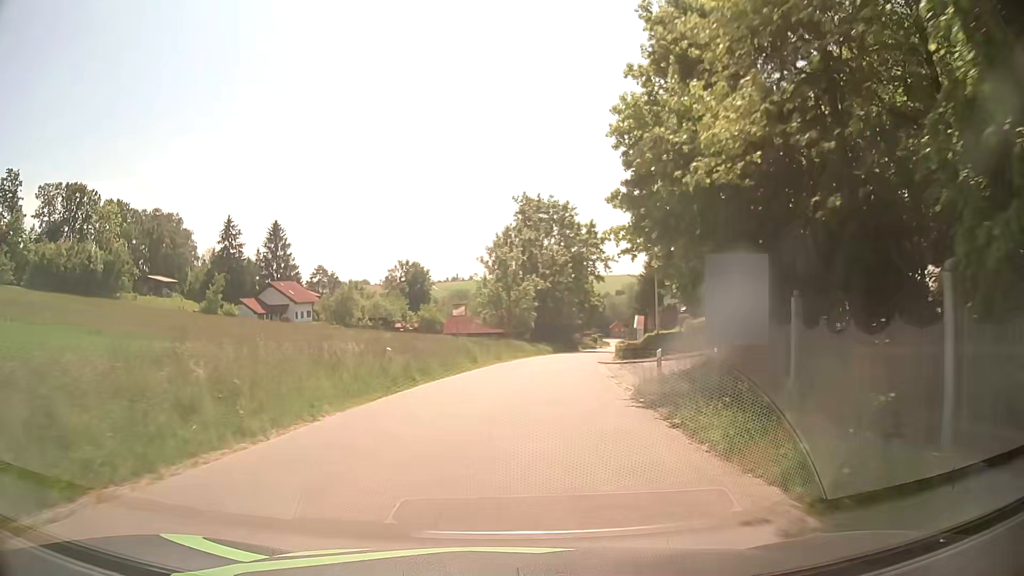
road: tertiary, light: Day
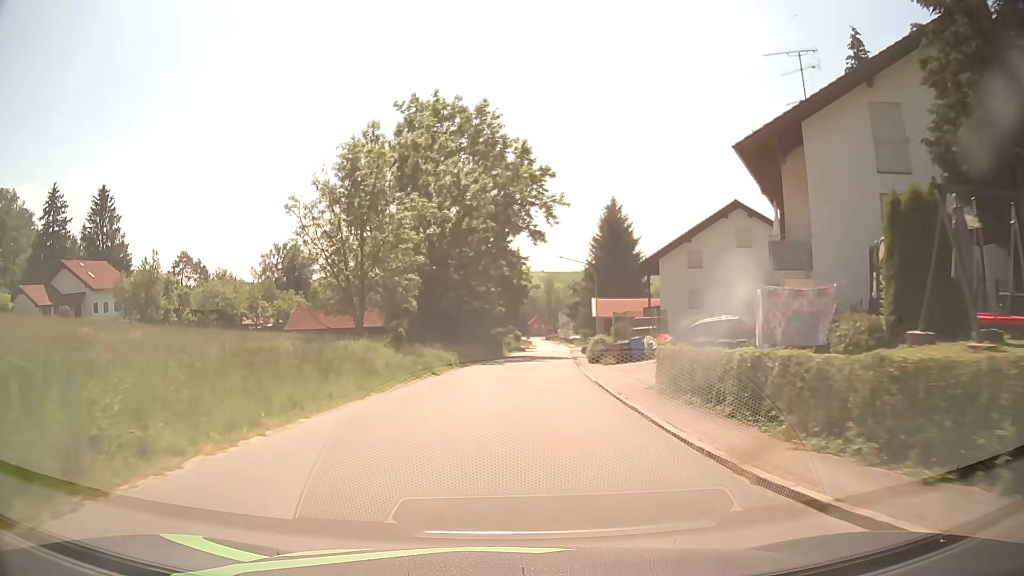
(+2.9, +38.6) m; +8°
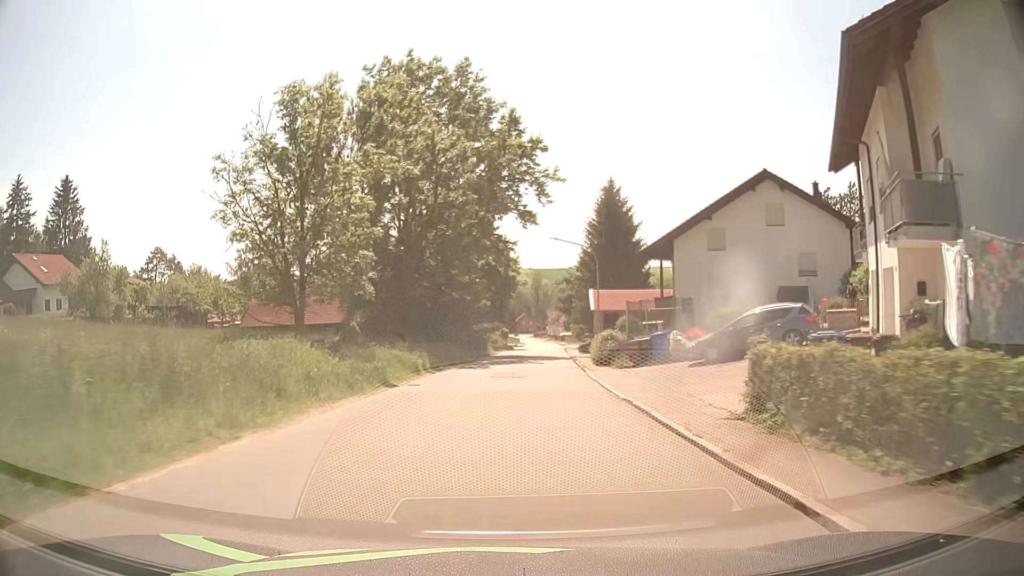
(+0.1, +7.7) m; +1°
